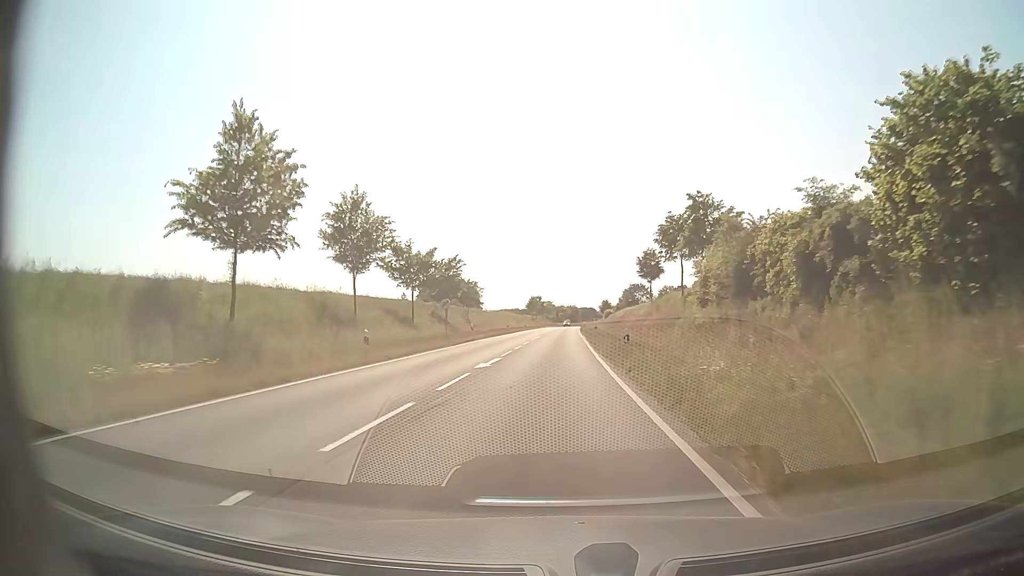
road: secondary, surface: asphalt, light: Day
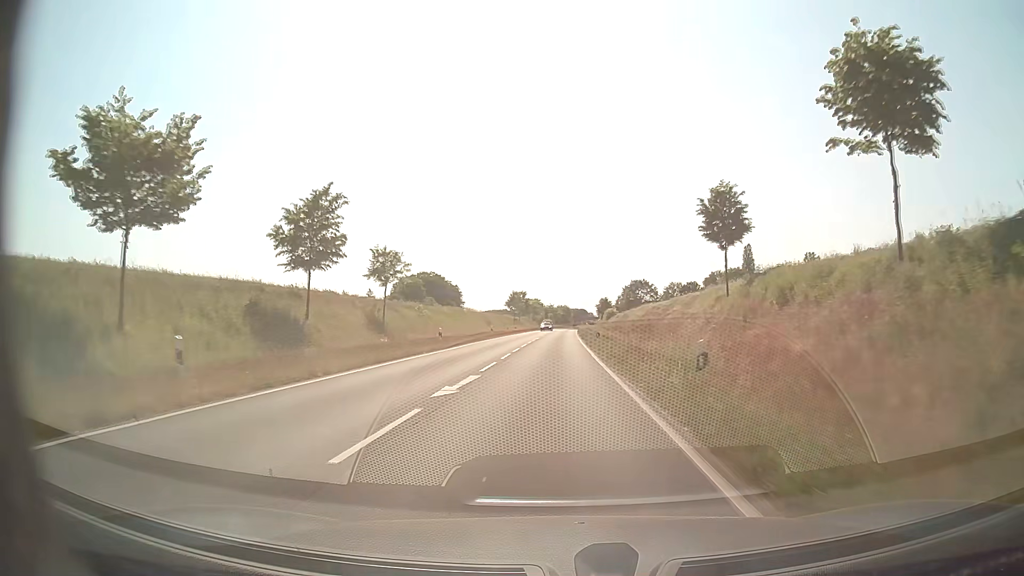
(+0.3, +36.8) m; +1°
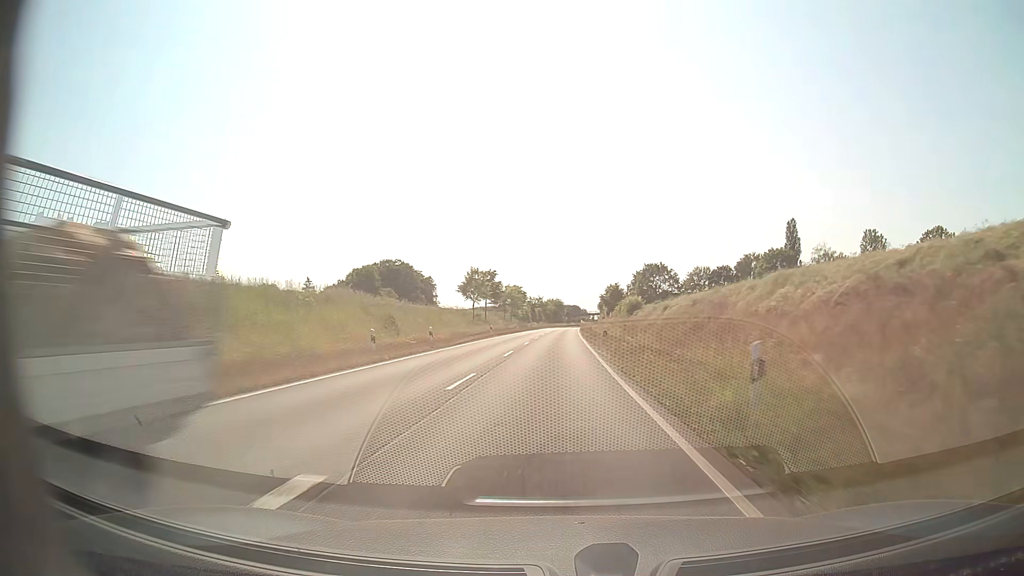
(+0.4, +53.4) m; +1°
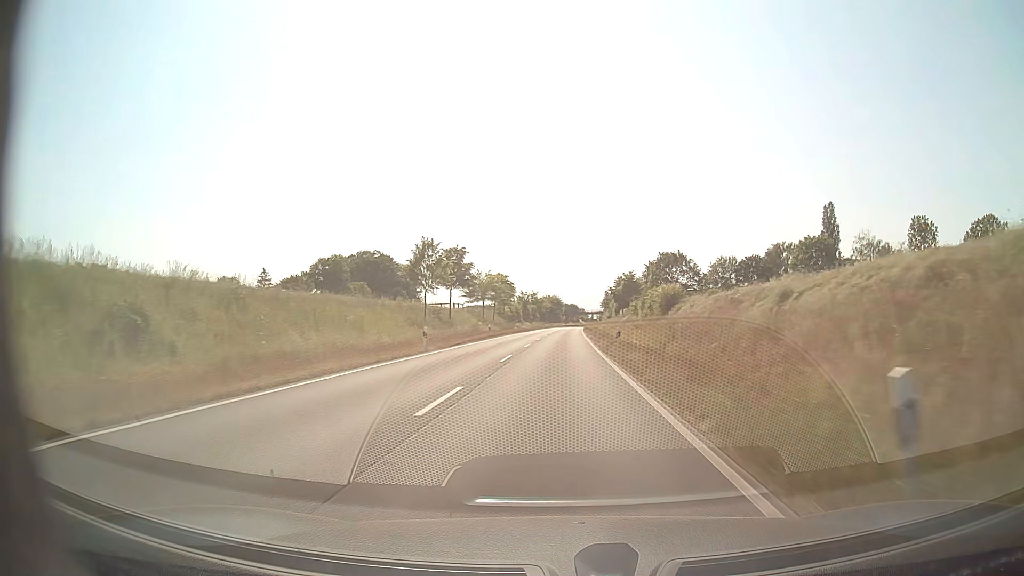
(0.0, +28.1) m; 0°
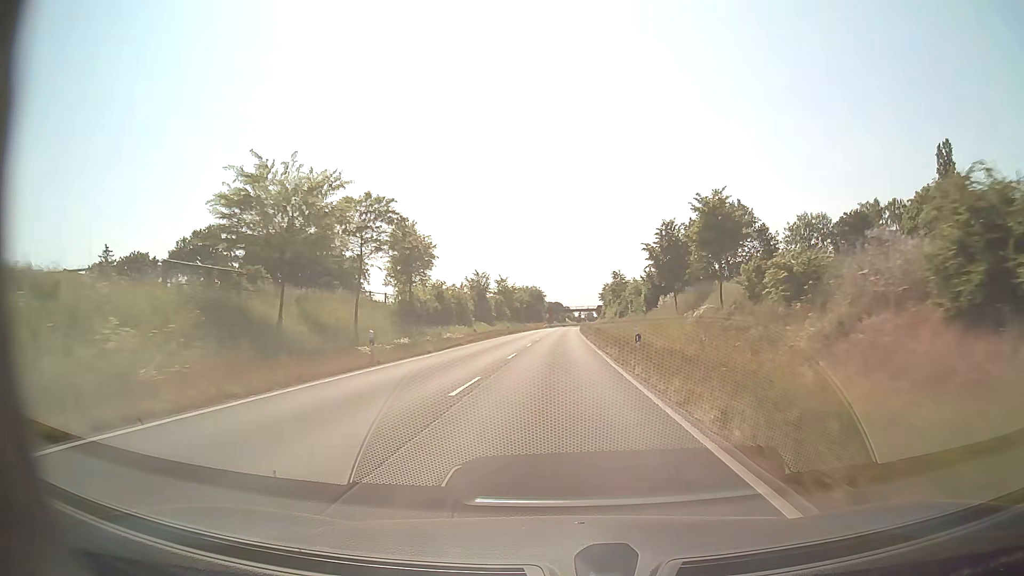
(+0.7, +58.2) m; +1°
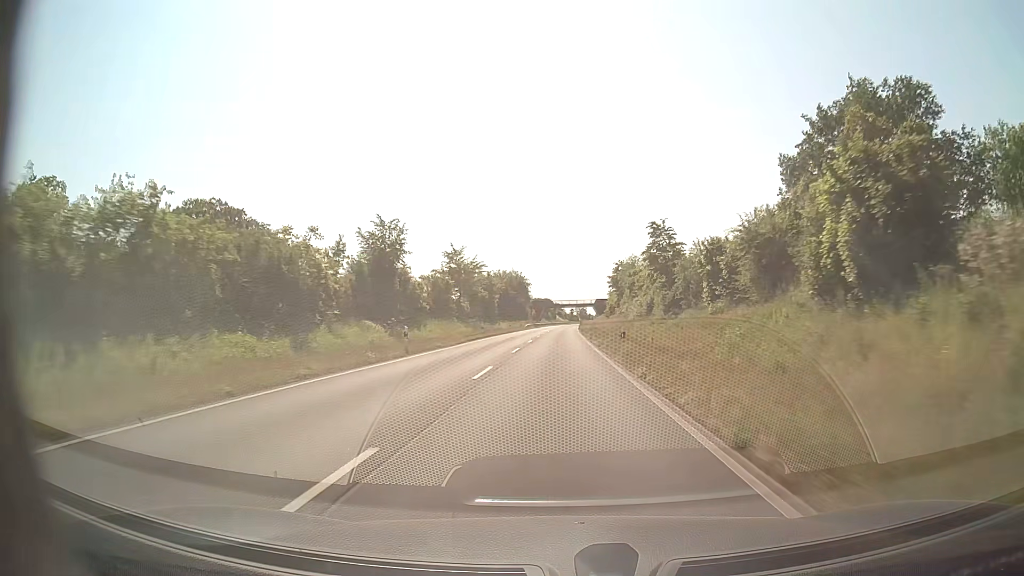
(+0.3, +45.6) m; +1°
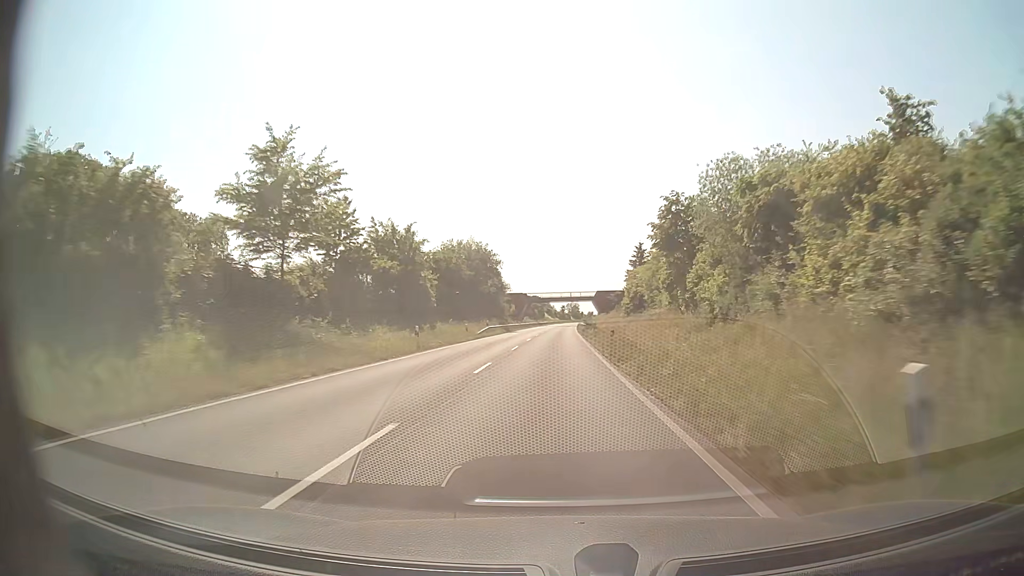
(+0.3, +47.0) m; +1°
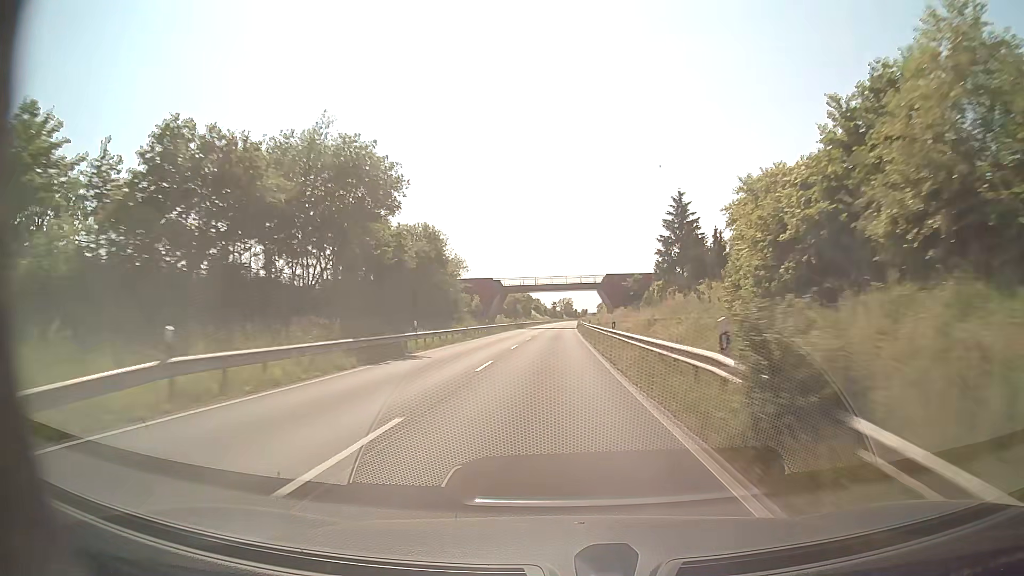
(+0.2, +48.1) m; +1°
(0, +10) (0, +20) (0, +30) (0, +40) (0, +50) (+1, +60) (+1, +70) (+1, +80) (+1, +90) (+1, +100) m
